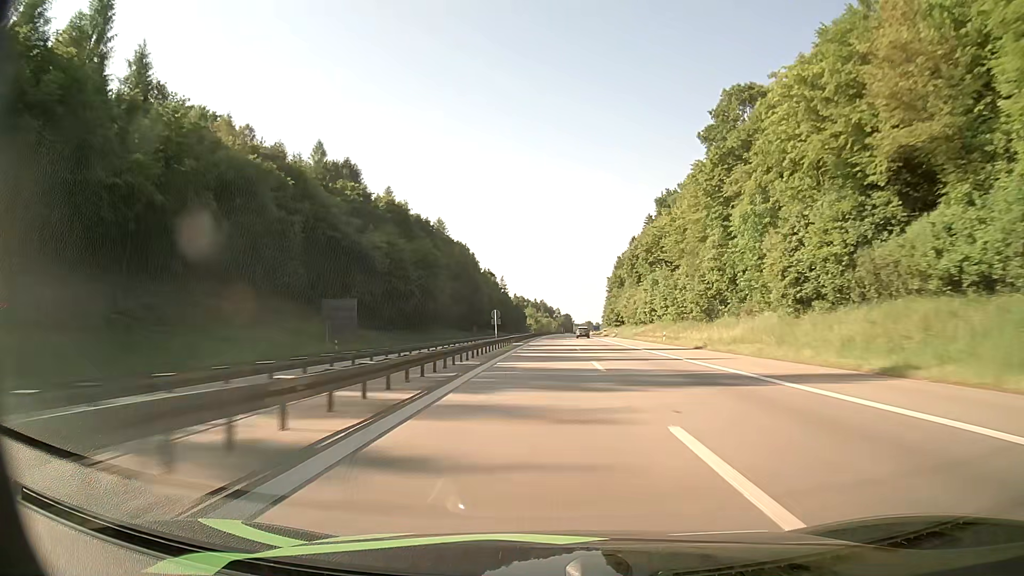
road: motorway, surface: asphalt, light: Day
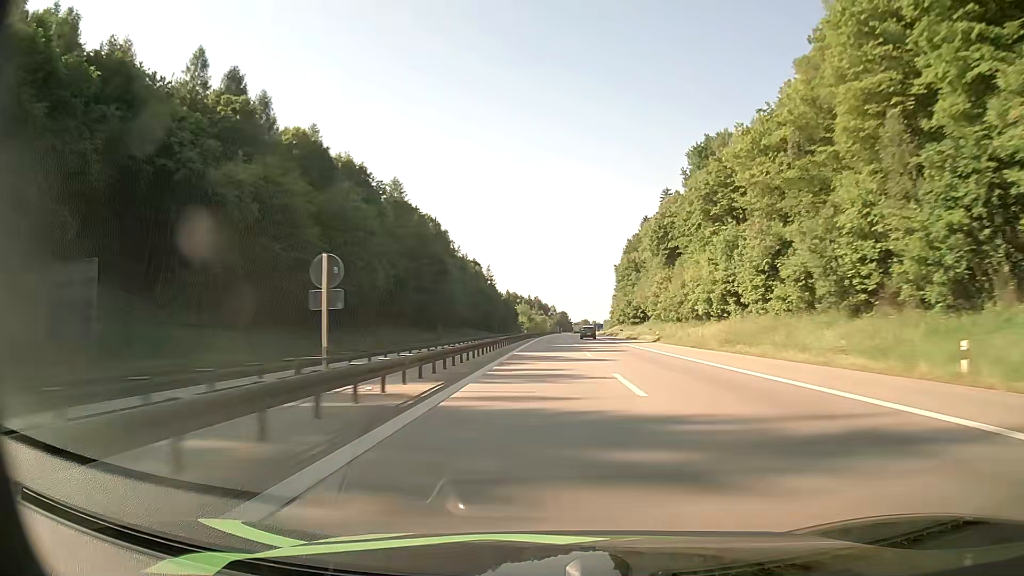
(+0.2, +45.0) m; 0°
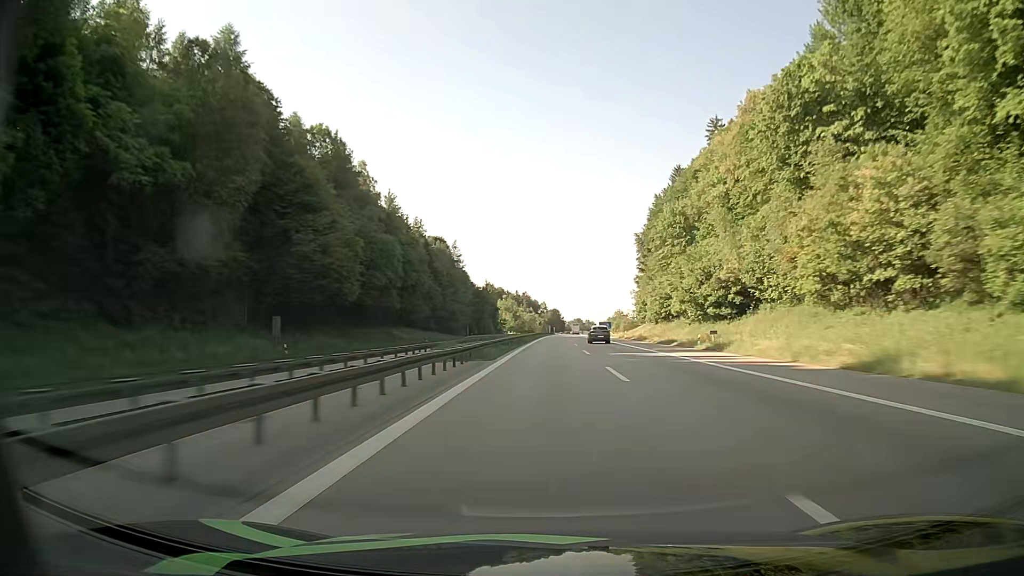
(+0.5, +68.4) m; +1°
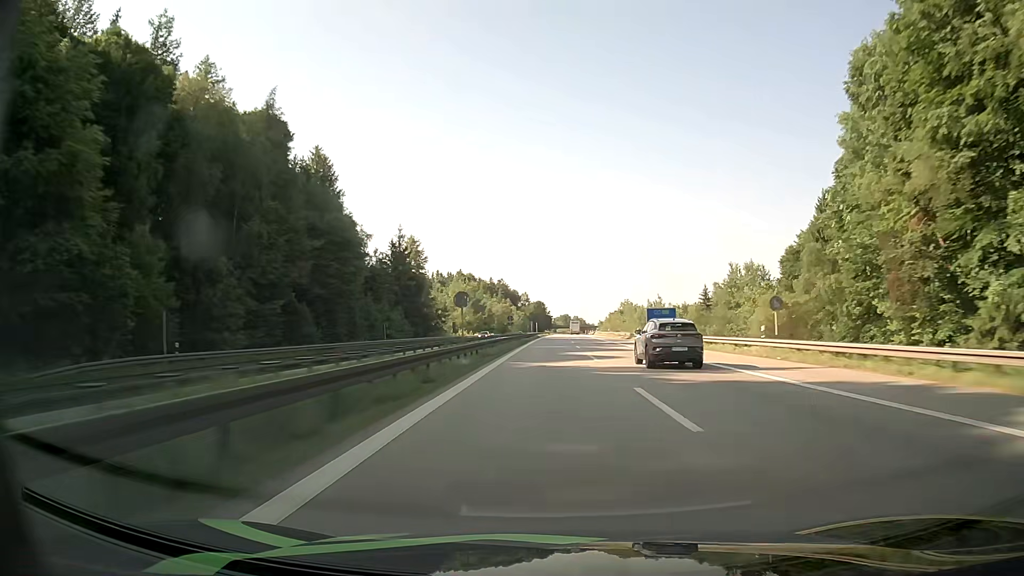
(+1.4, +116.3) m; +1°
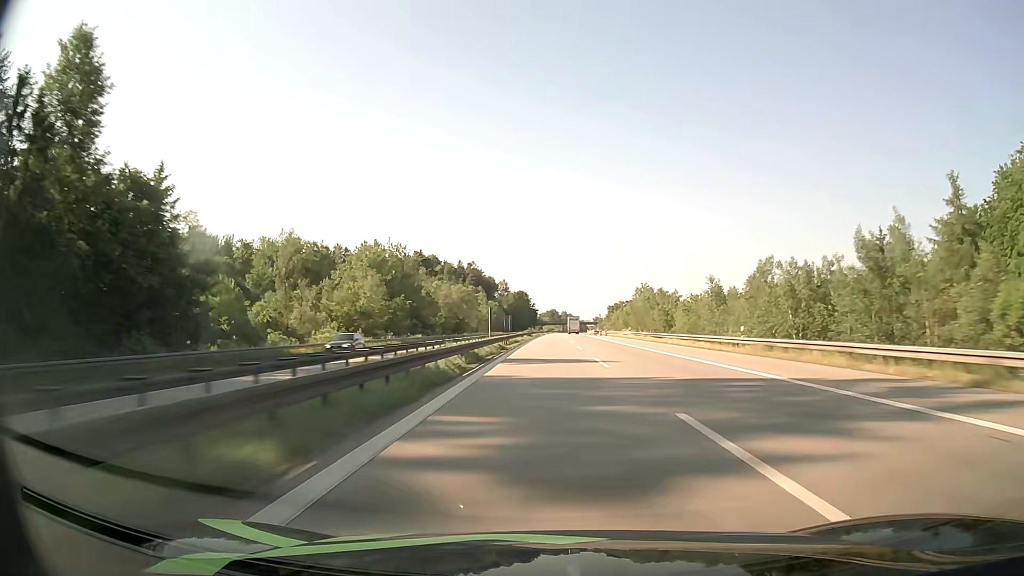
(+0.7, +95.1) m; +1°
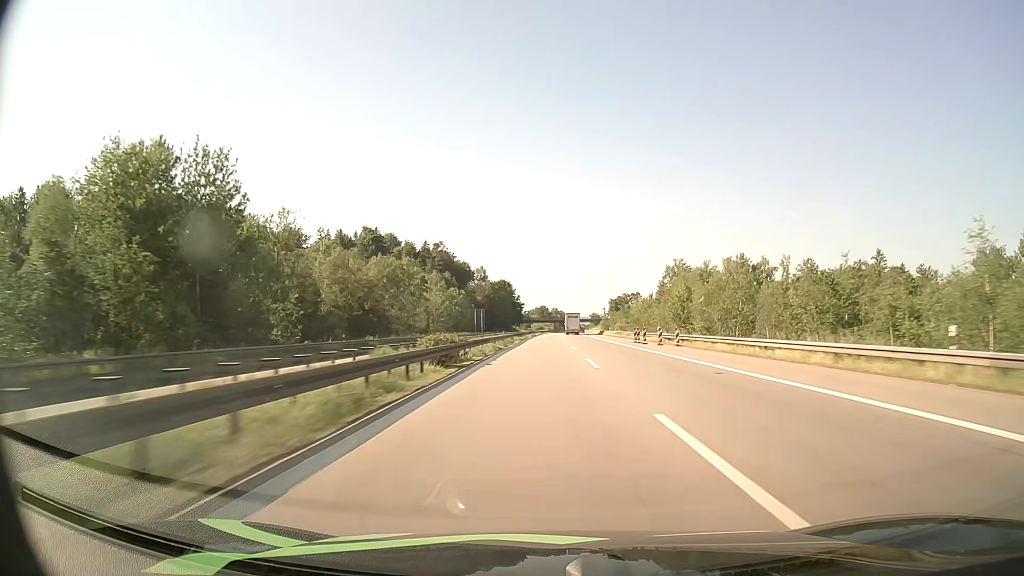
(+0.6, +72.5) m; +1°
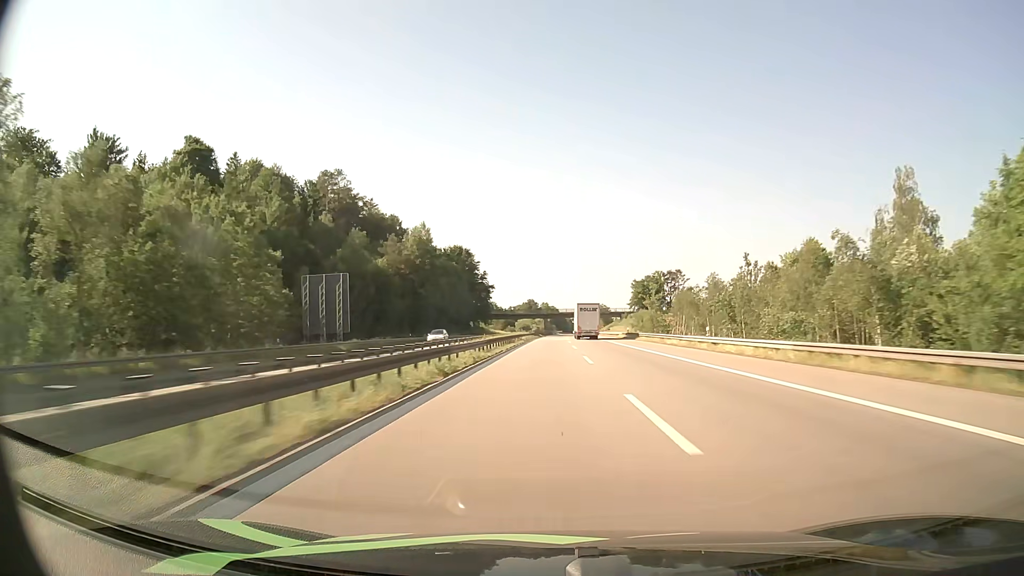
(+1.1, +123.1) m; +1°
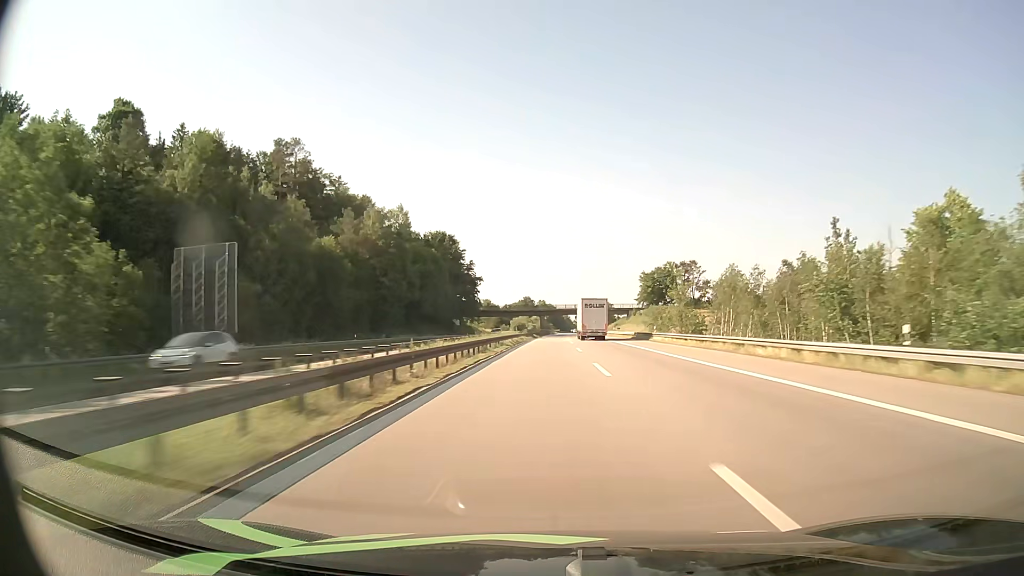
(0.0, +24.9) m; 0°
(0, +10) (0, +20) (0, +30) (0, +40) (0, +50) (0, +60) (+1, +70) (+1, +80) (+1, +90) (+1, +100) m
